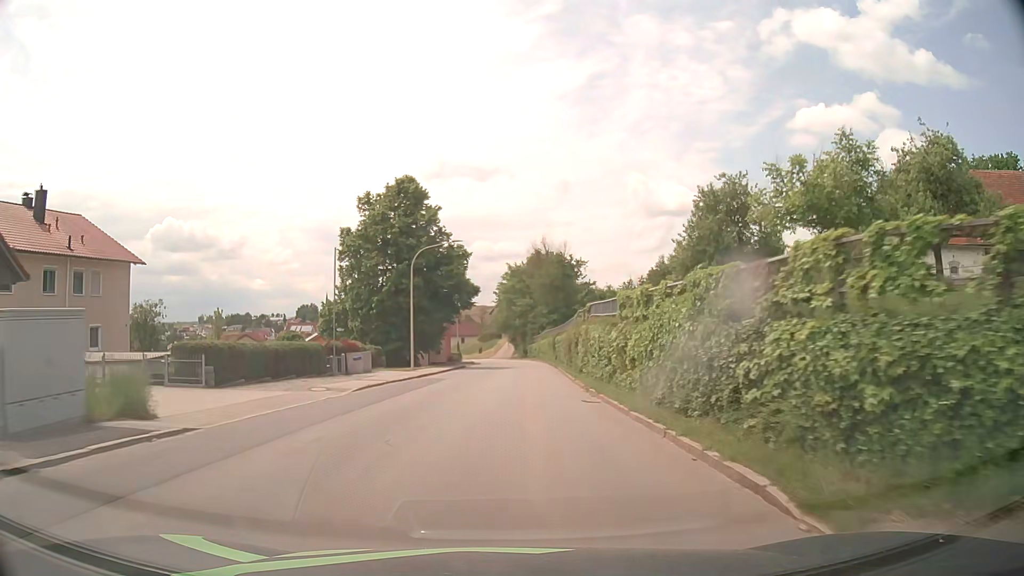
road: tertiary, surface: asphalt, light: Day
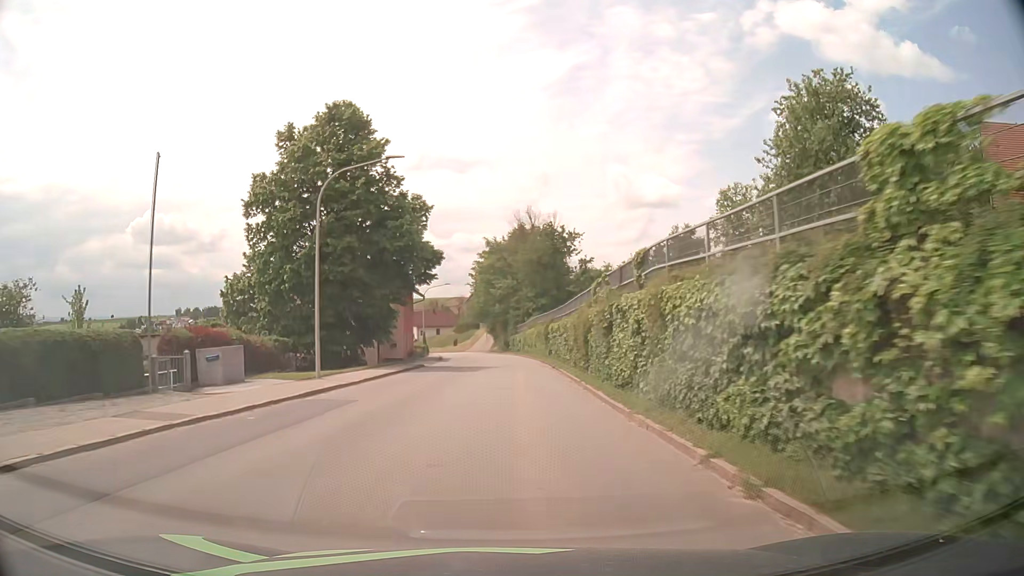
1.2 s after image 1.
(+0.3, +15.9) m; +2°
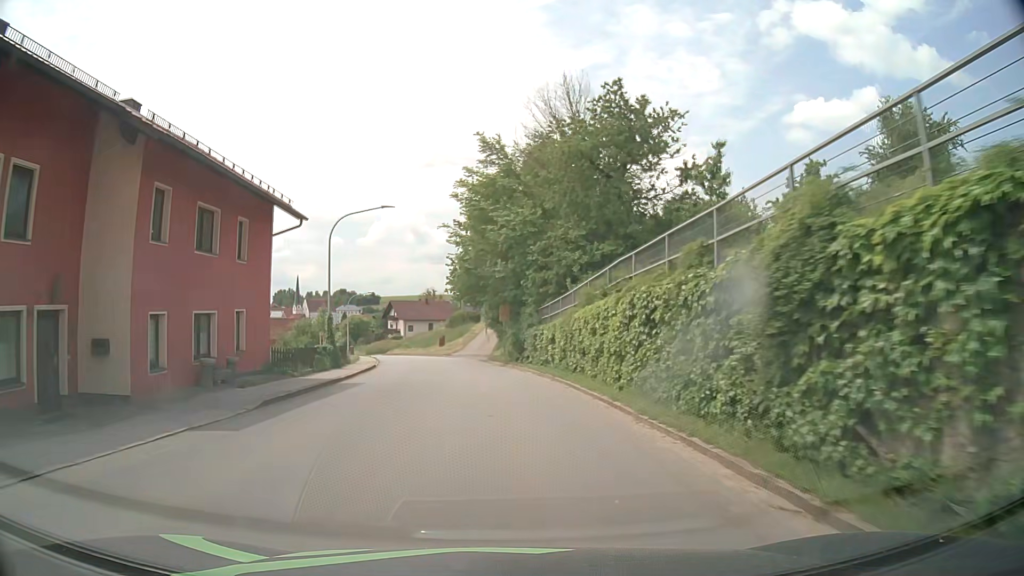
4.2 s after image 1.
(+0.2, +39.1) m; -1°
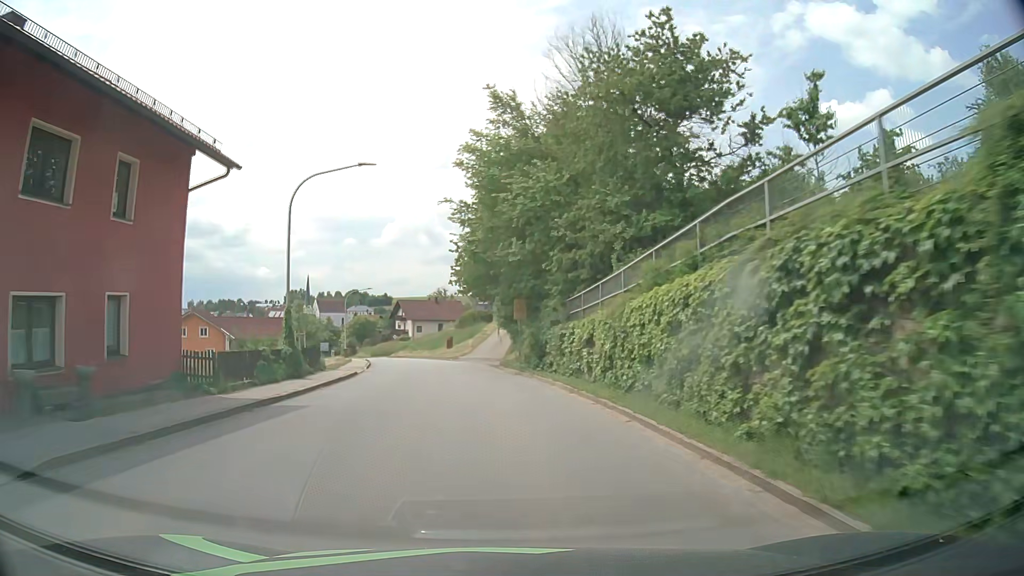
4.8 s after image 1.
(-0.1, +7.7) m; -1°
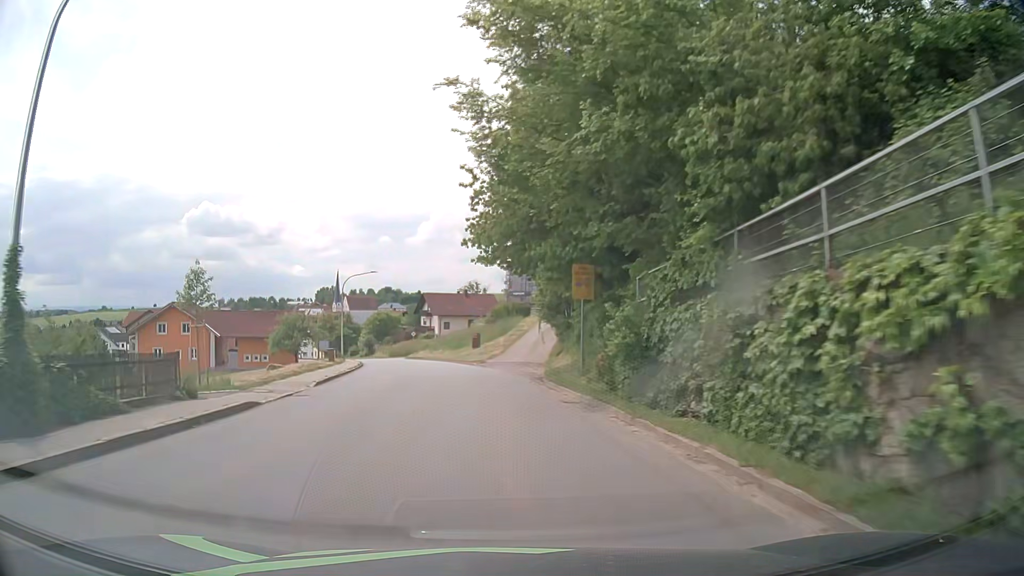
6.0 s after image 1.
(-0.4, +15.3) m; -3°
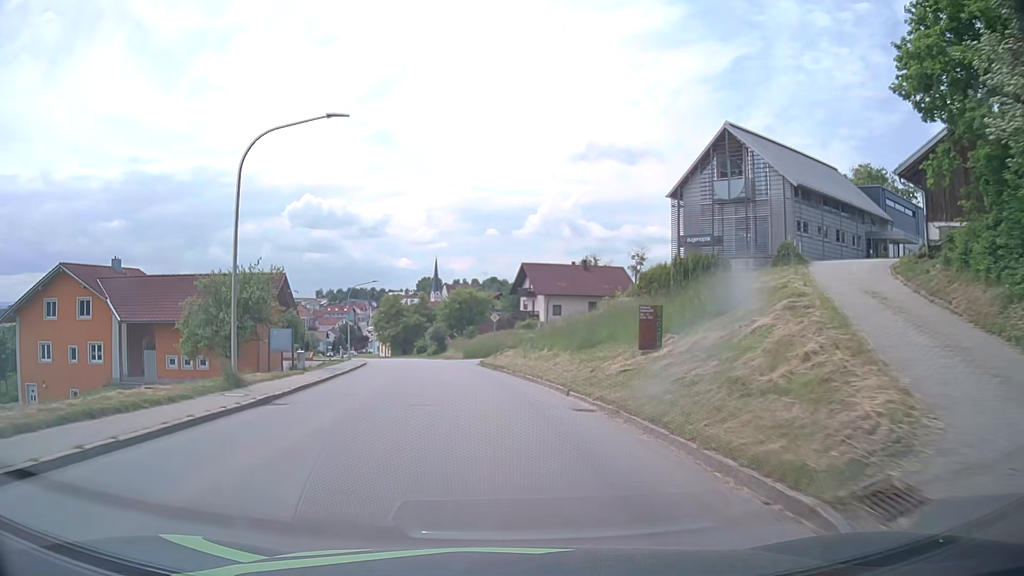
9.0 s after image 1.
(-3.3, +38.0) m; -9°
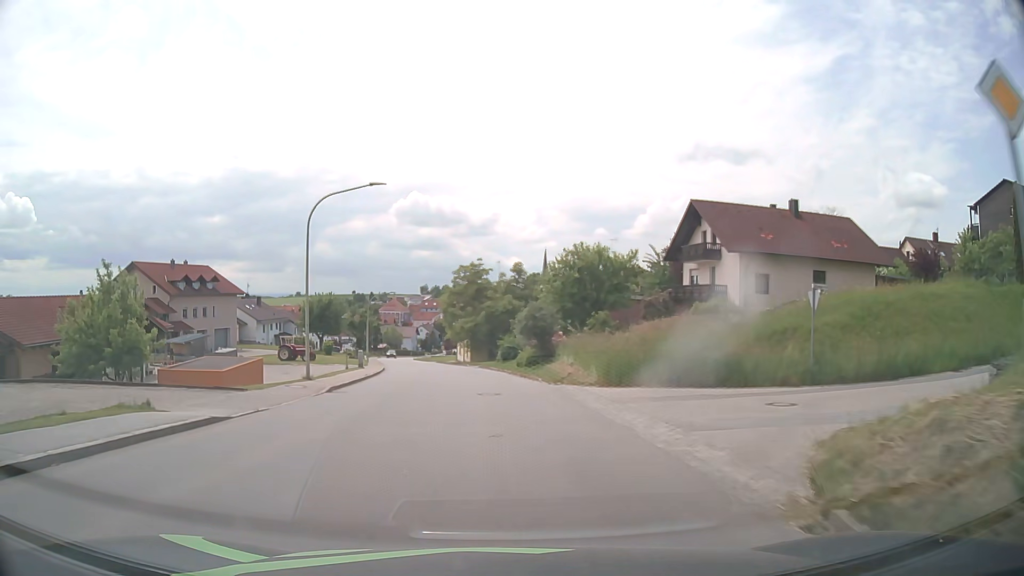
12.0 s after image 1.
(-3.3, +38.1) m; -10°
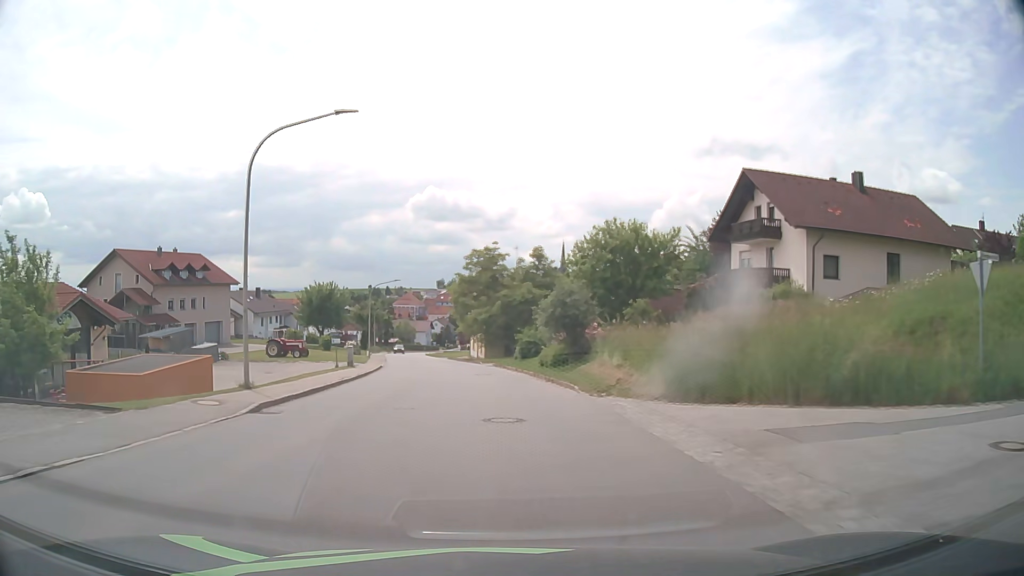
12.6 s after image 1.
(-0.1, +7.7) m; -1°
(0, +10) (-1, +20) (-2, +30) (-3, +40) (-4, +50) (-6, +60) (-8, +69) (-10, +79) (-12, +89) (-14, +99) m
